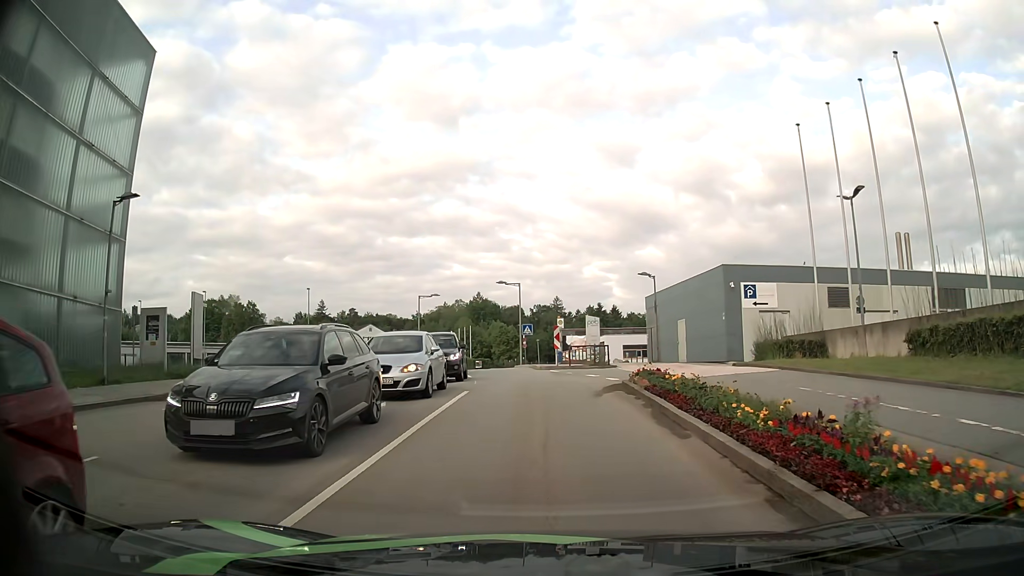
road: residential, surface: asphalt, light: Day
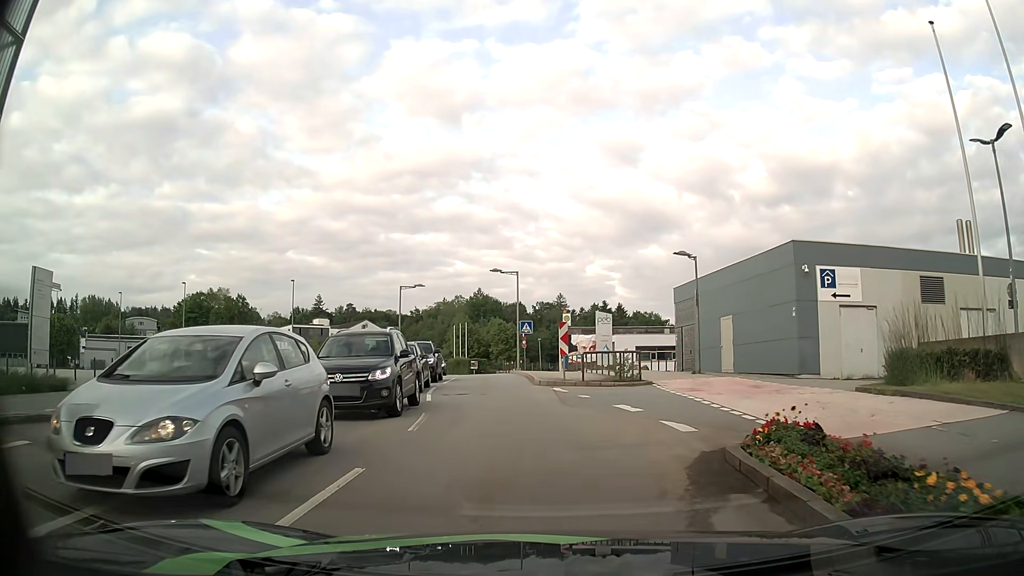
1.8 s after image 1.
(0.0, +9.4) m; 0°
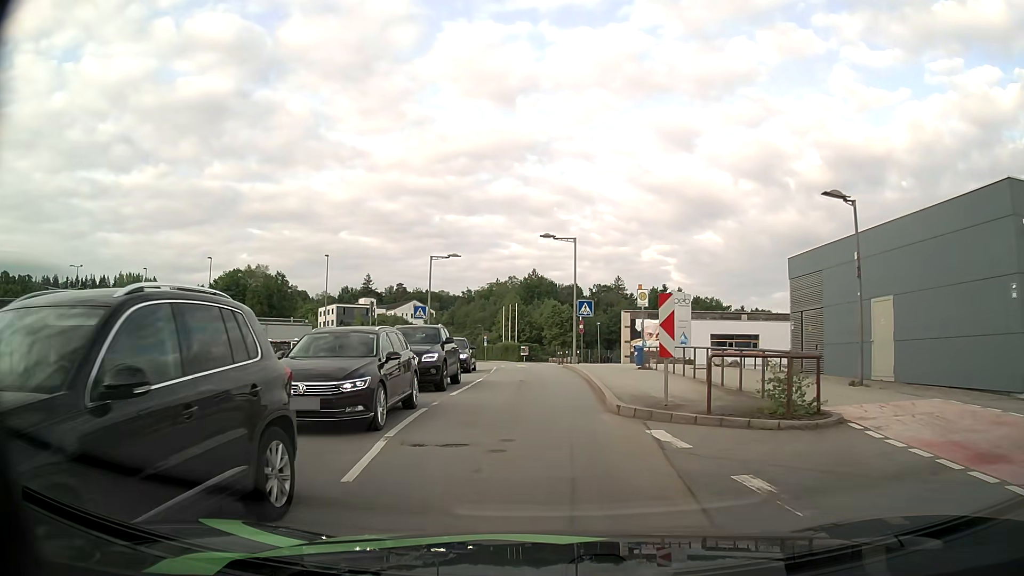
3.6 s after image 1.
(-0.4, +10.1) m; -5°
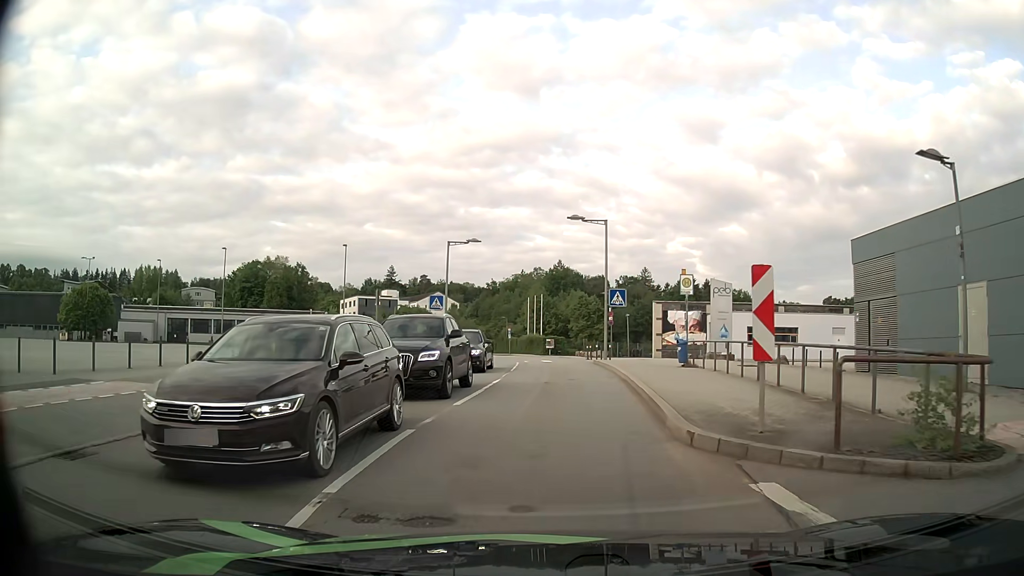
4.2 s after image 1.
(-0.1, +3.6) m; -3°
(0, +10) (0, +20) (0, +30) (0, +40) (-1, +50) (-2, +60) (-4, +70) (-6, +79) (-9, +89) (-12, +99) m
